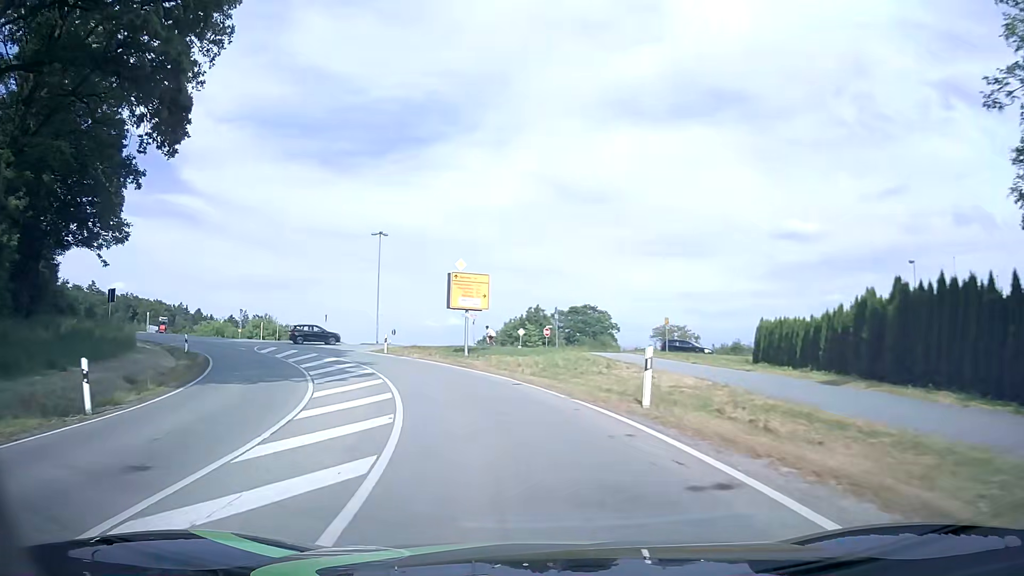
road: secondary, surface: asphalt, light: Day
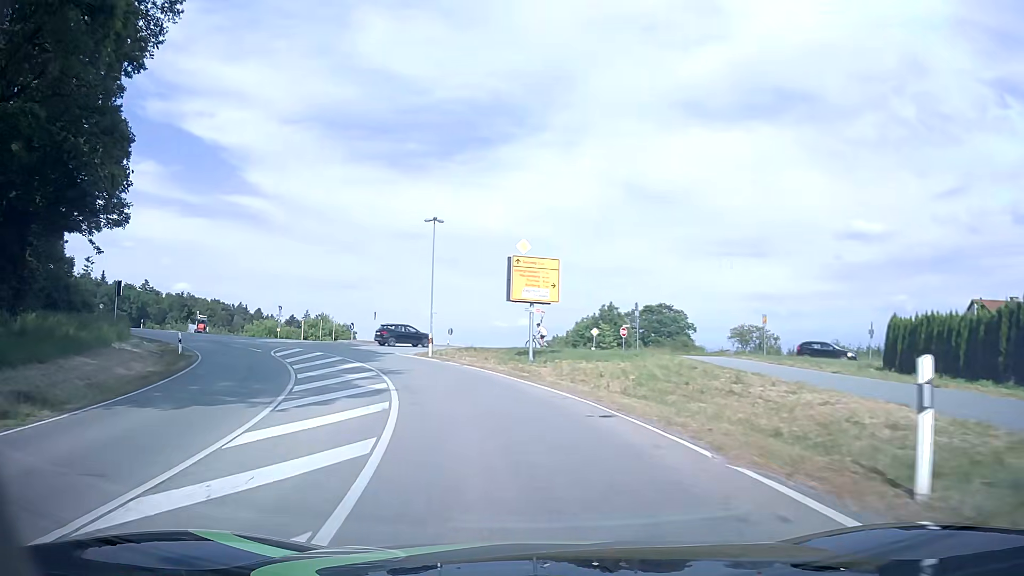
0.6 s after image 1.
(-0.4, +7.6) m; -6°
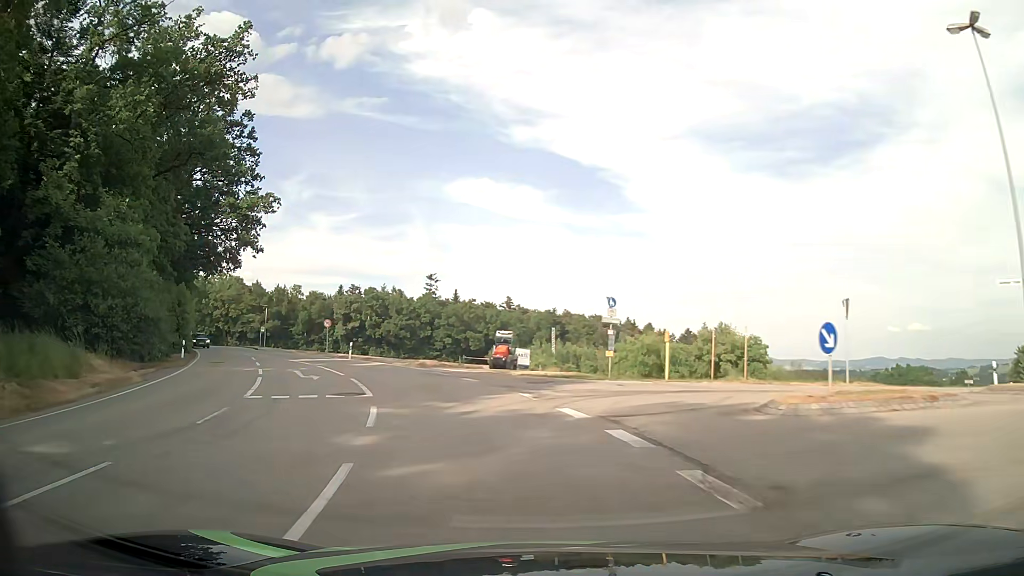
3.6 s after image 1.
(-10.5, +35.7) m; -33°
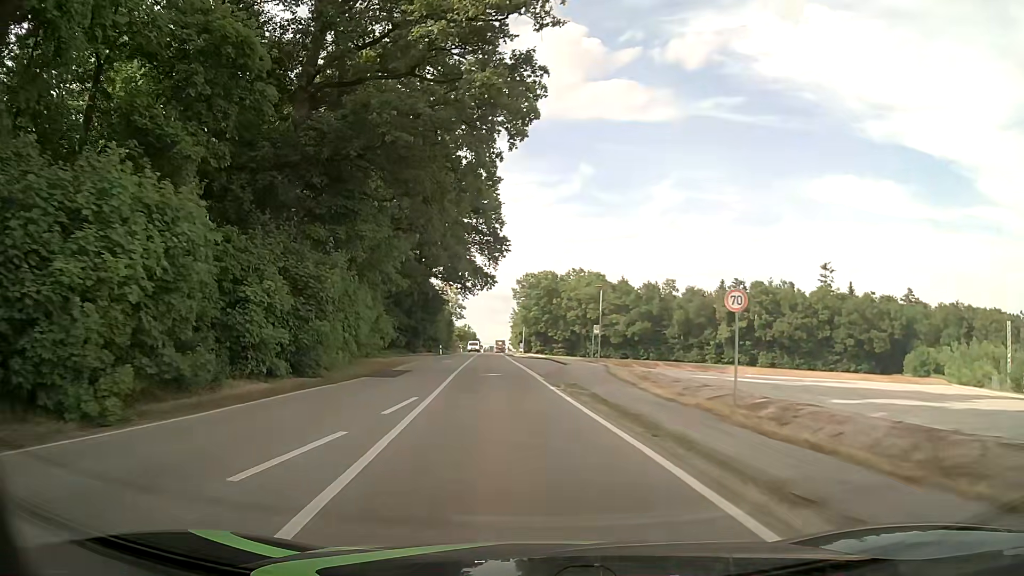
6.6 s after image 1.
(-12.2, +35.2) m; -33°
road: tertiary
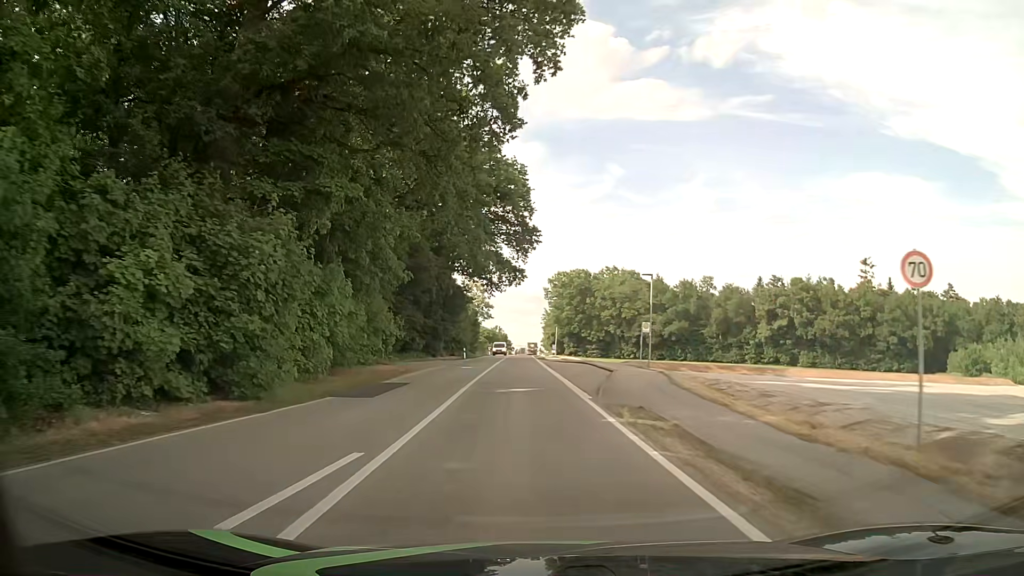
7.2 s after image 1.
(-0.3, +7.7) m; -3°
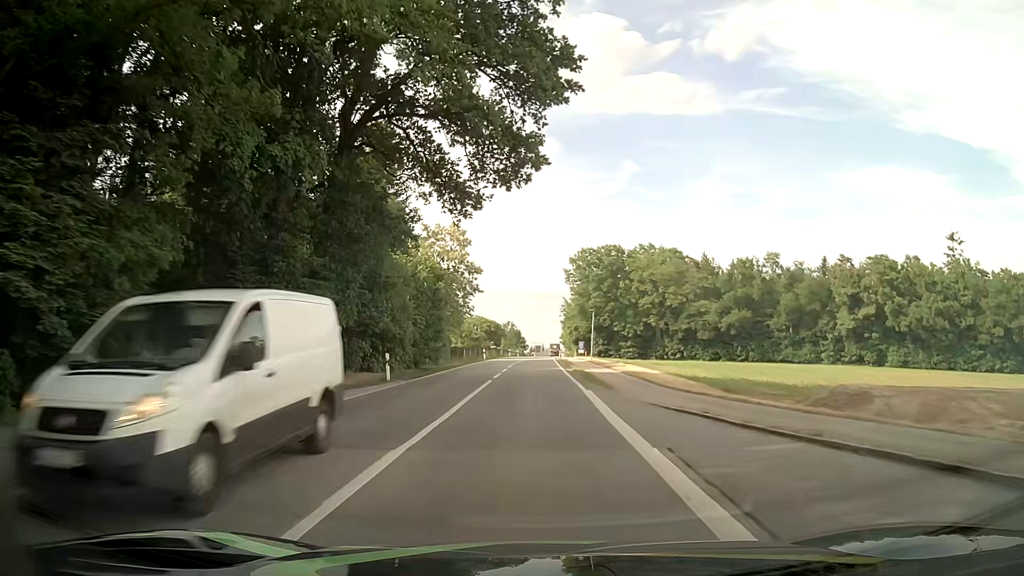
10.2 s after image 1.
(-0.7, +41.7) m; -1°
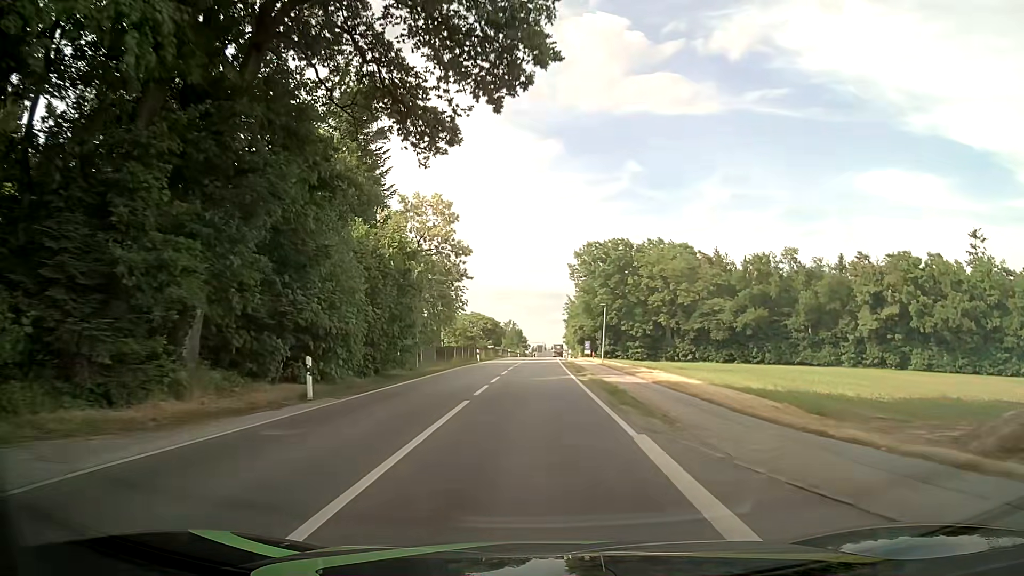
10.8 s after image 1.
(-0.1, +9.4) m; -1°
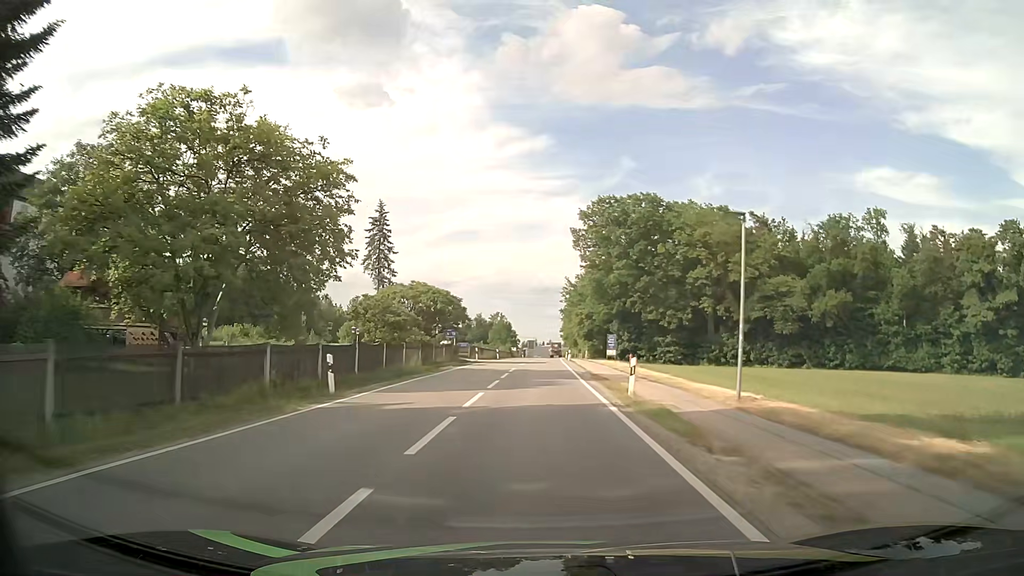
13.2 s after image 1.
(+0.3, +40.1) m; +1°
(0, +10) (0, +20) (0, +30) (0, +40) (+1, +50) (+1, +60) (+1, +70) (+2, +80) (+2, +90) (+2, +100) m
